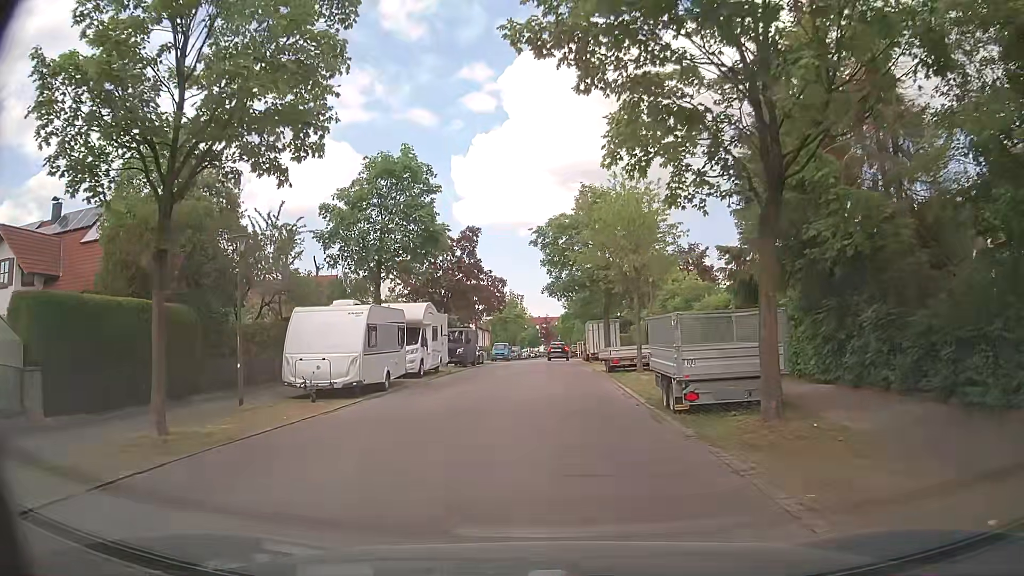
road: residential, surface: asphalt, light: Day
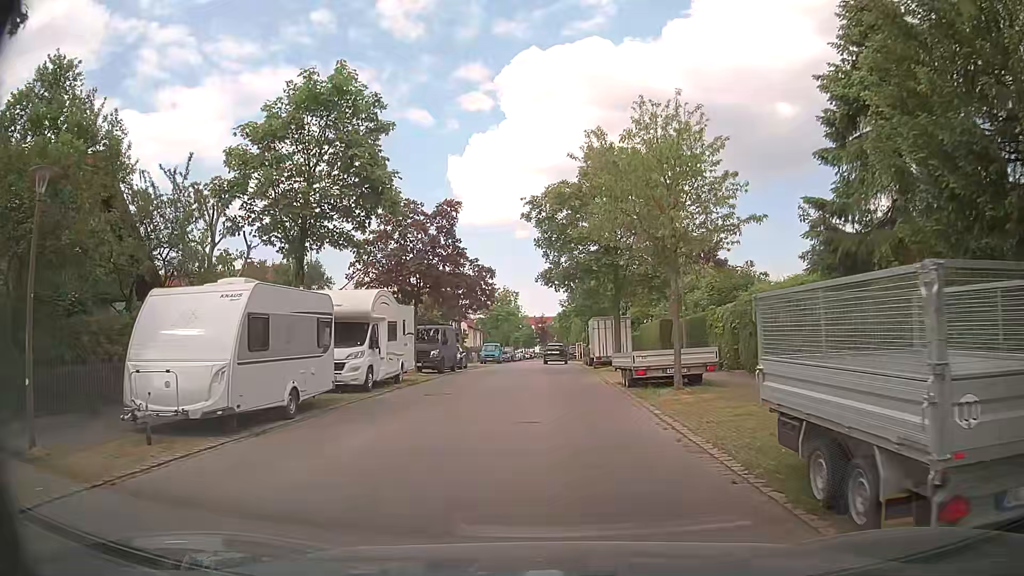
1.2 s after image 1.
(+0.1, +7.4) m; +2°
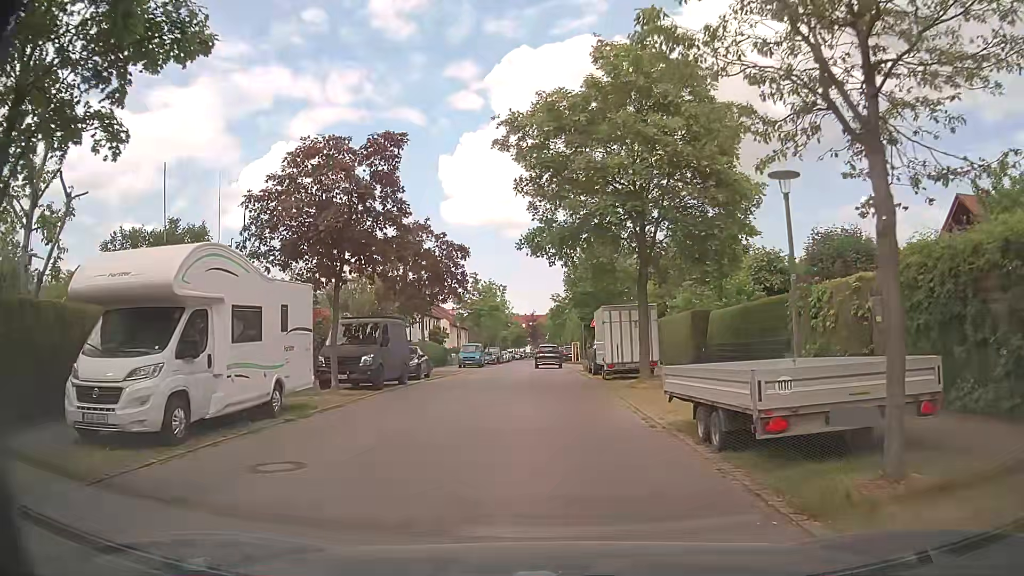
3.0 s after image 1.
(+0.1, +10.3) m; +1°
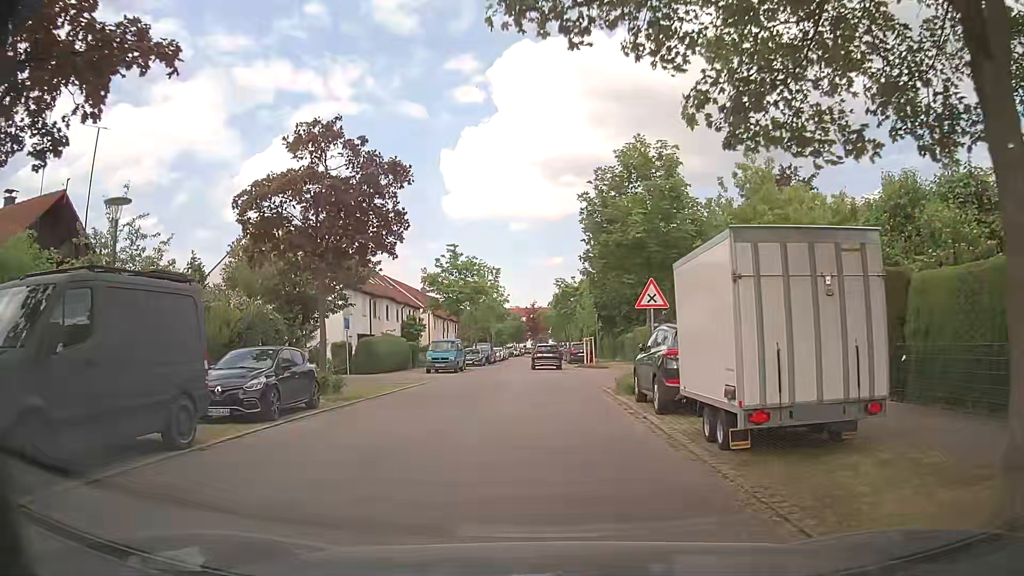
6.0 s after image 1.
(-0.2, +15.7) m; -1°
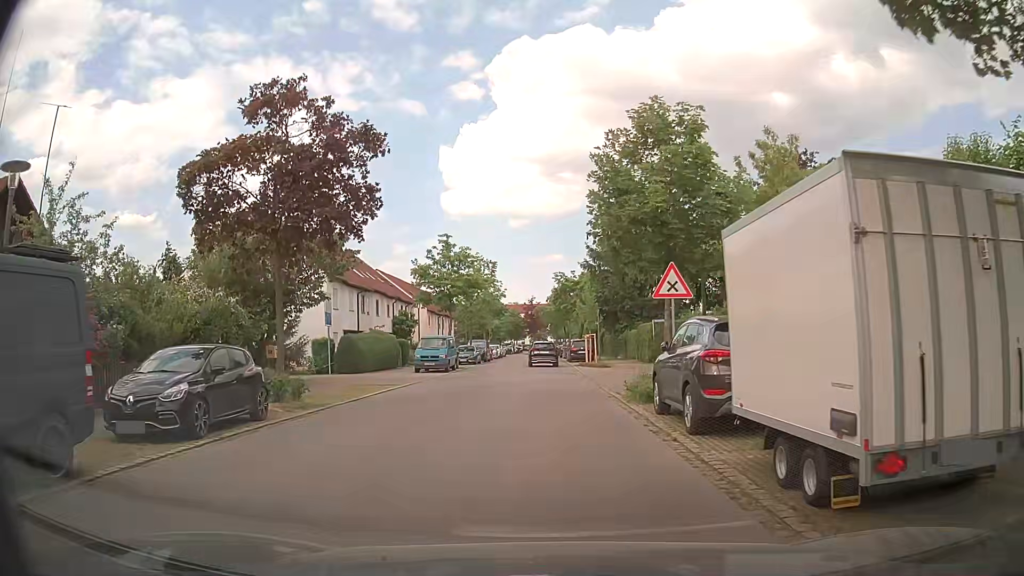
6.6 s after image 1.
(0.0, +3.0) m; +2°
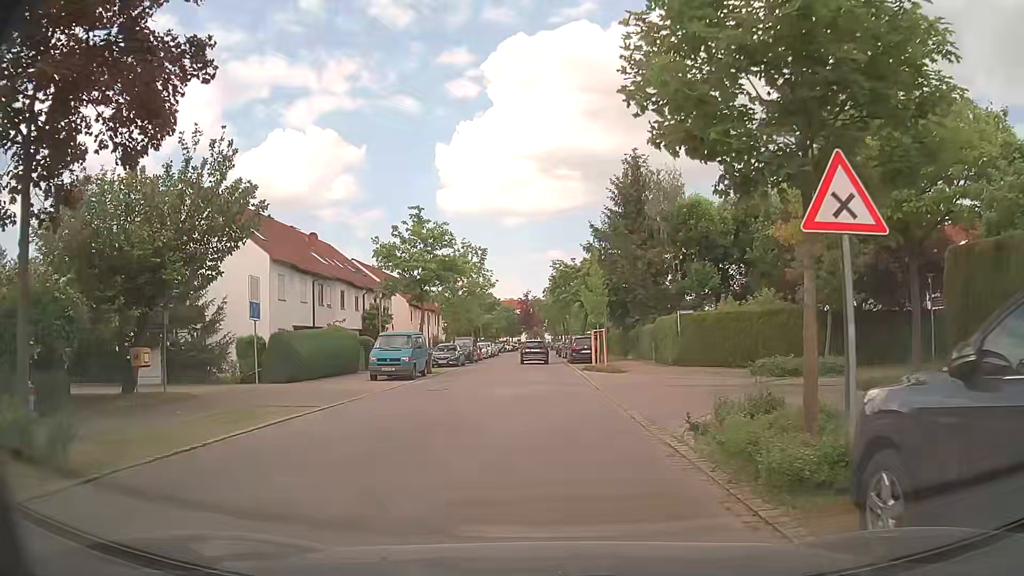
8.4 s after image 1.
(-0.1, +8.5) m; -1°
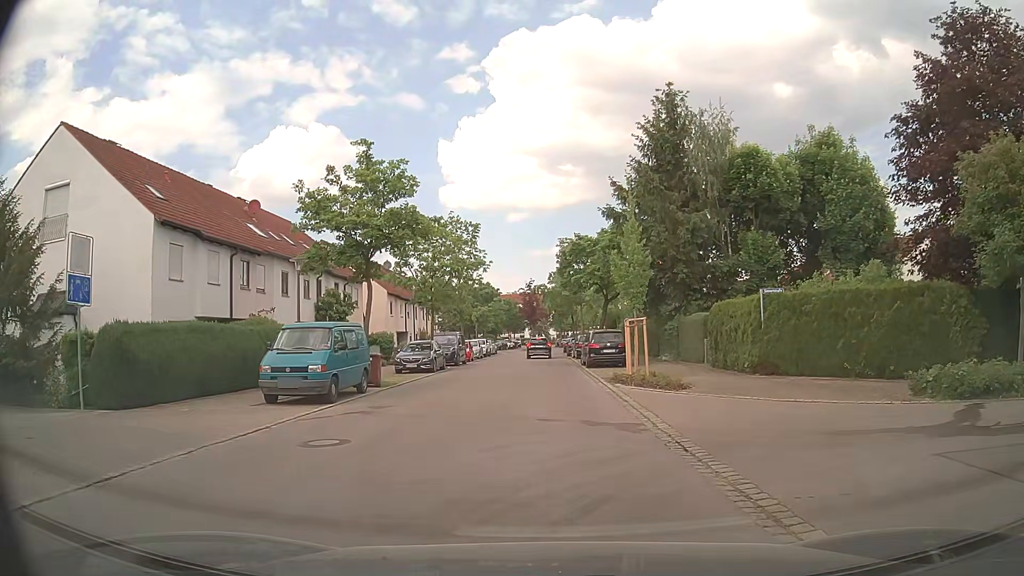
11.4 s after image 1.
(-0.2, +11.2) m; -1°
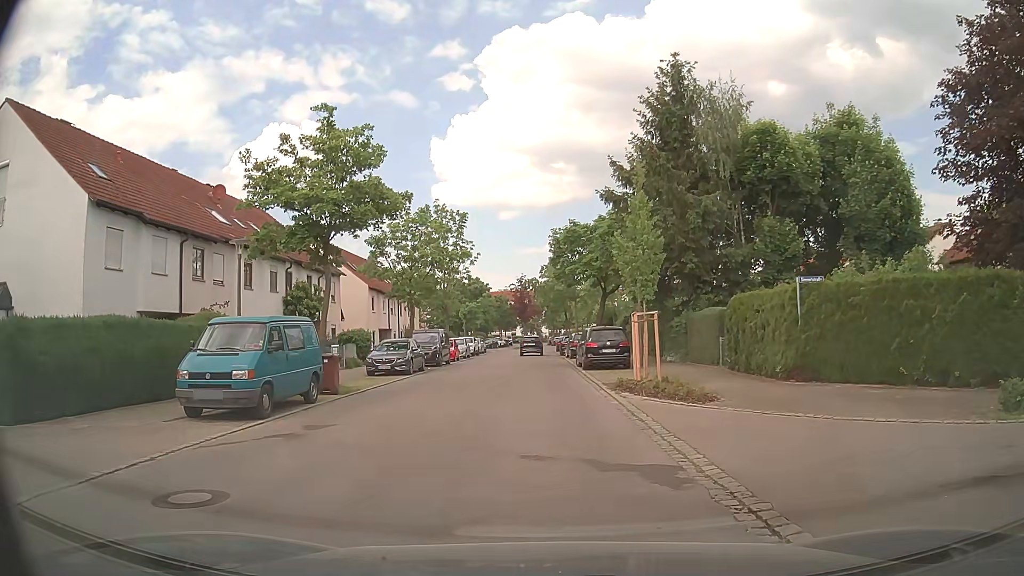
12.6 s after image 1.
(0.0, +3.6) m; 0°
(0, +10) (0, +20) (0, +30) (-1, +40) (-1, +50) (-1, +60) (0, +70) (+1, +80) (+2, +90) (+2, +100) m
